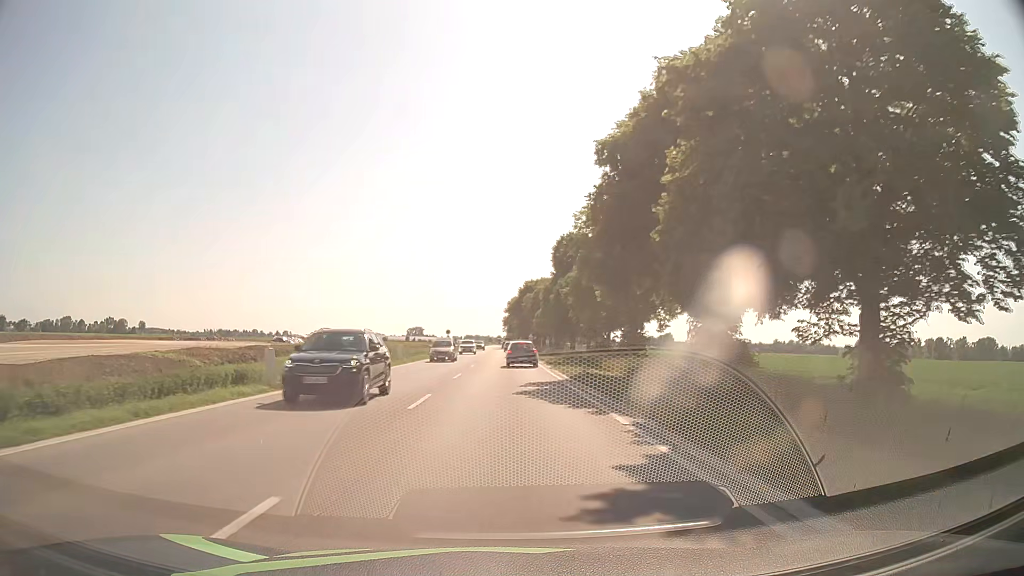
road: unclassified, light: Day
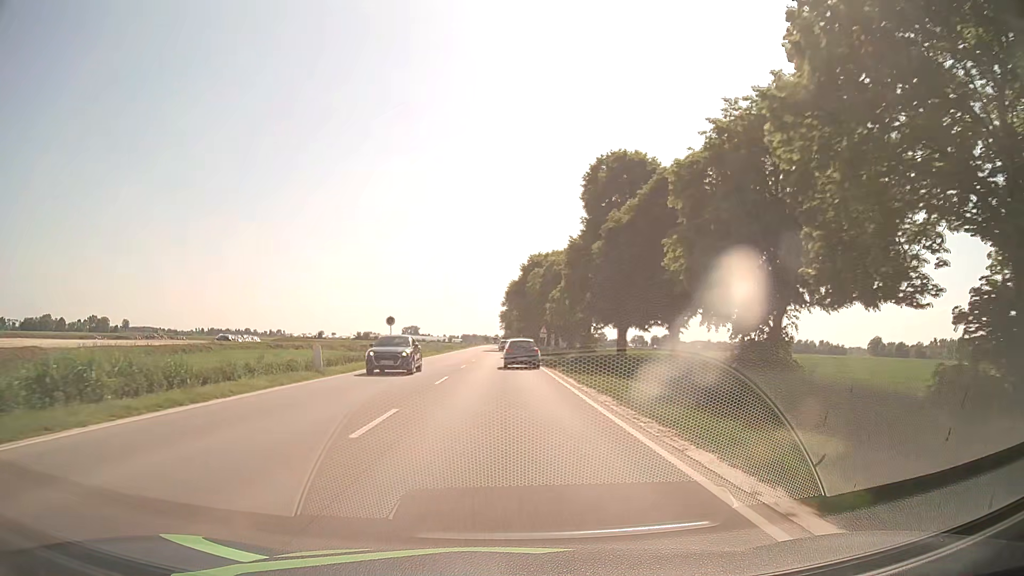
(+0.3, +40.4) m; 0°
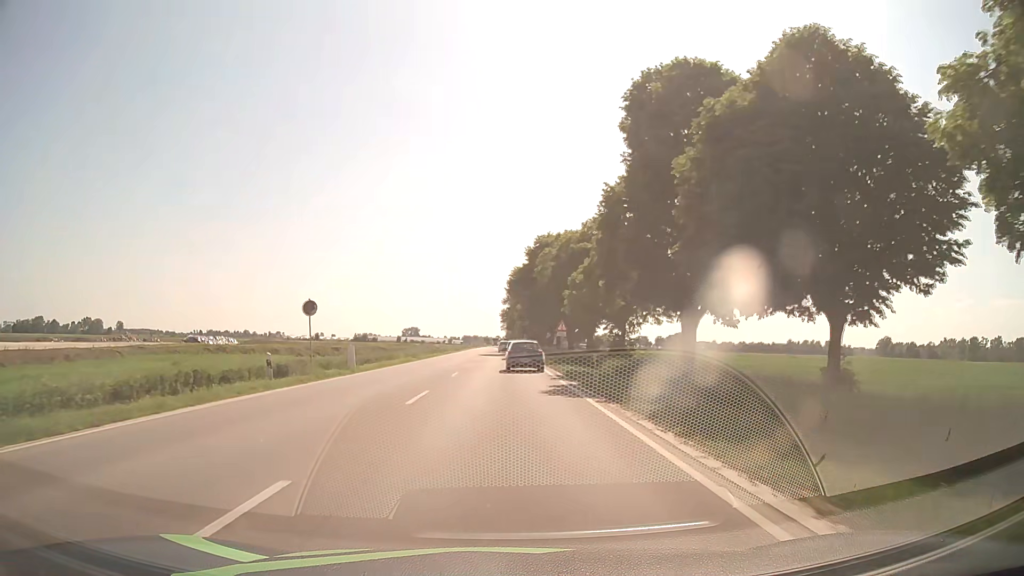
(0.0, +18.6) m; 0°
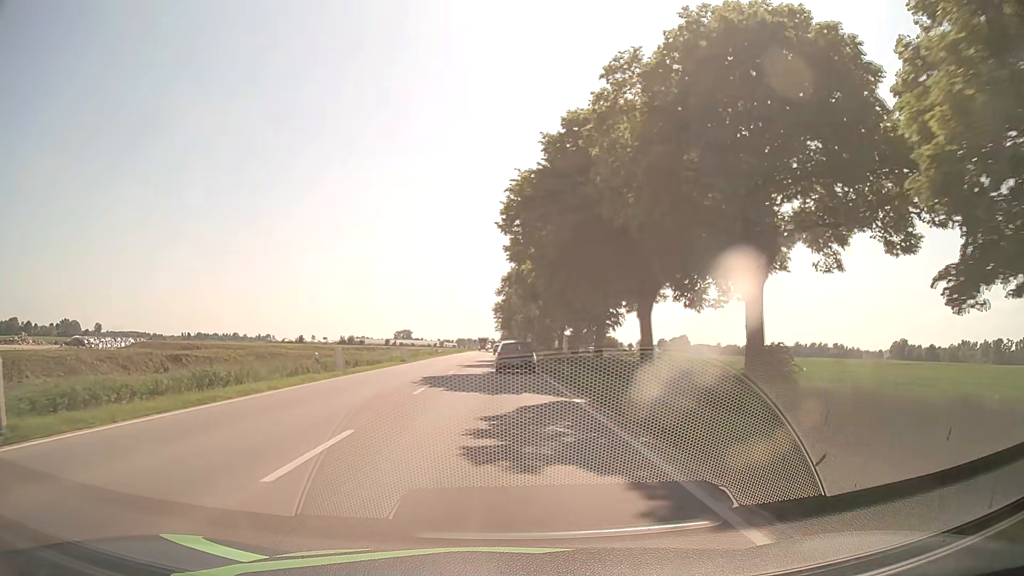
(+0.5, +44.1) m; +1°
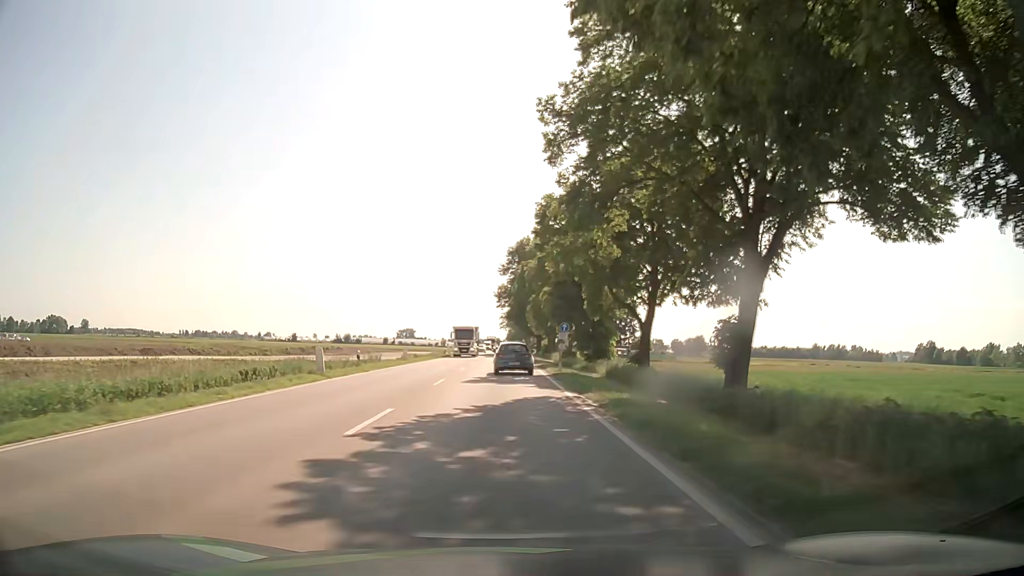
(-0.3, +44.0) m; -1°
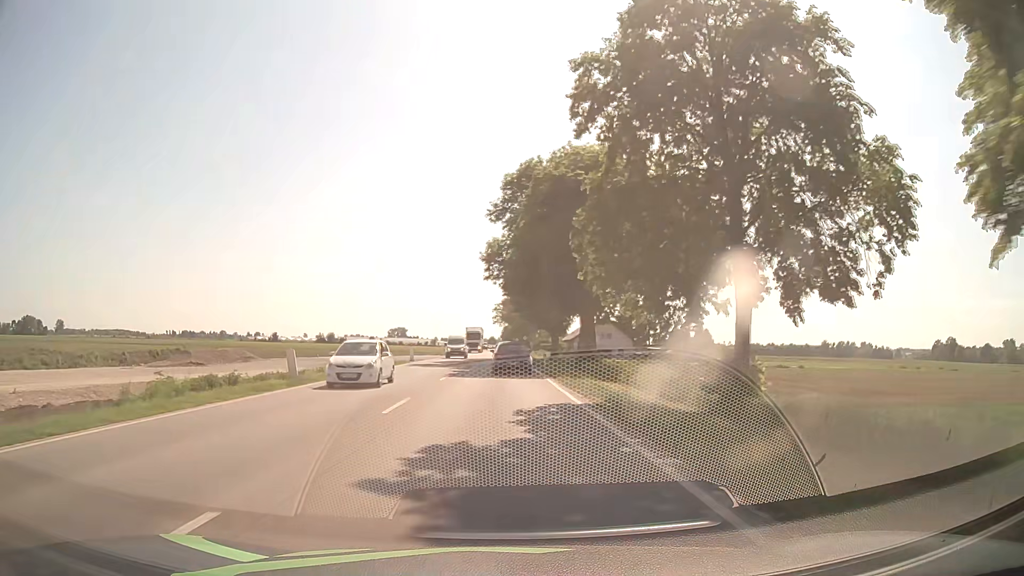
(0.0, +44.8) m; 0°
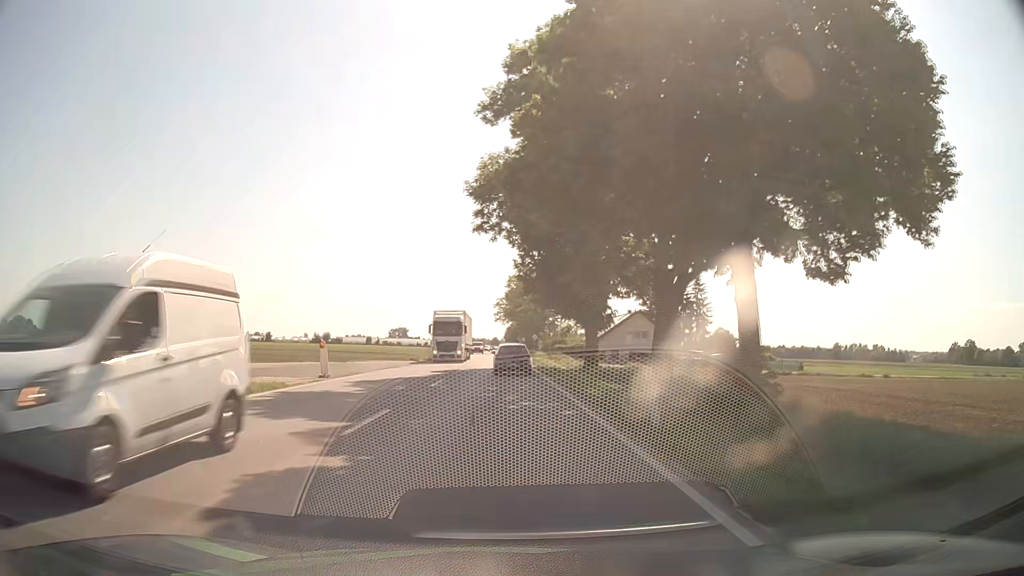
(0.0, +27.3) m; 0°
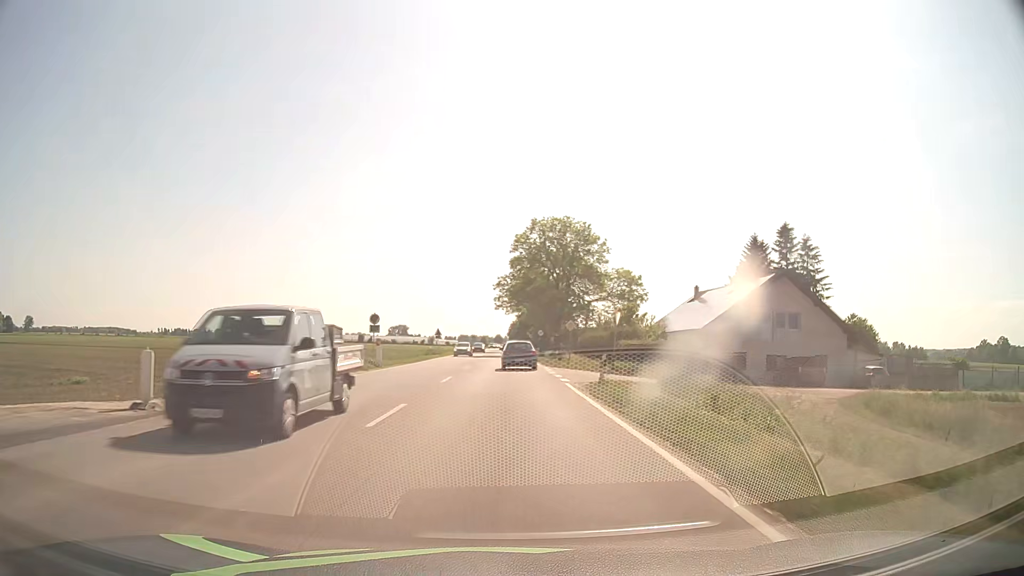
(-0.2, +47.0) m; 0°
(0, +10) (0, +20) (0, +30) (0, +40) (0, +50) (0, +60) (0, +70) (0, +80) (0, +90) (0, +100) m
